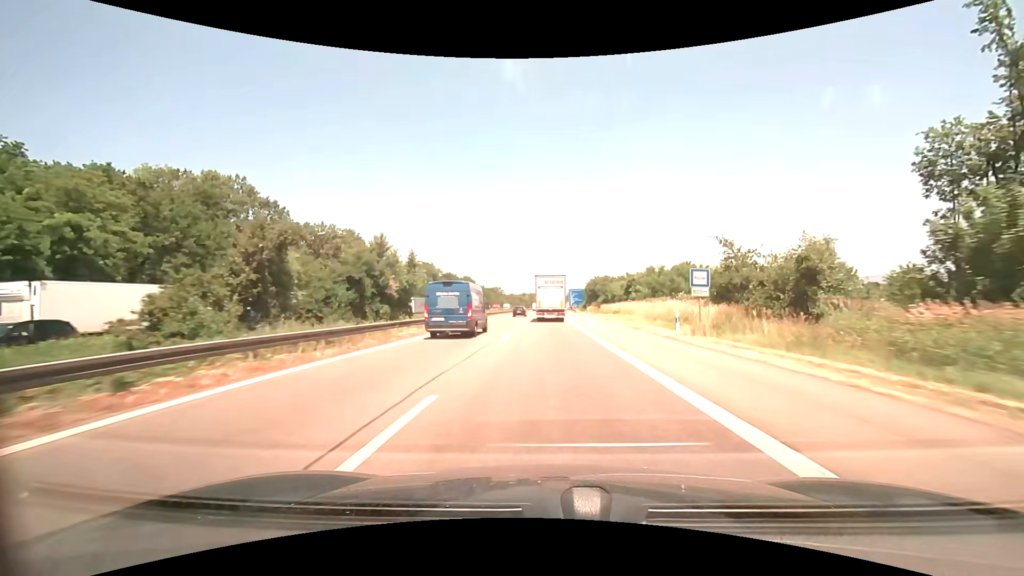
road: motorway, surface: asphalt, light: Day
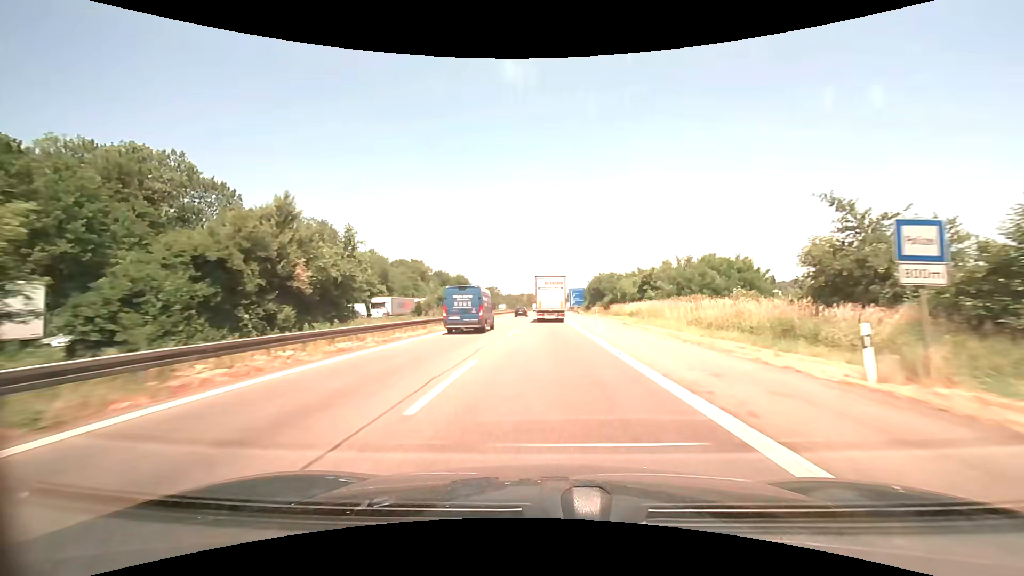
(0.0, +13.3) m; 0°
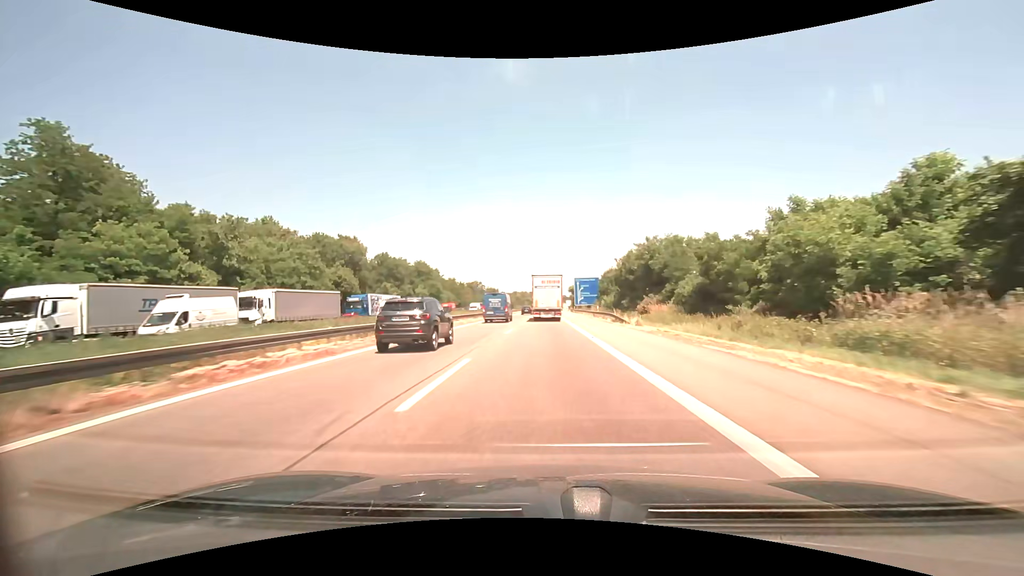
(+0.5, +54.0) m; +1°
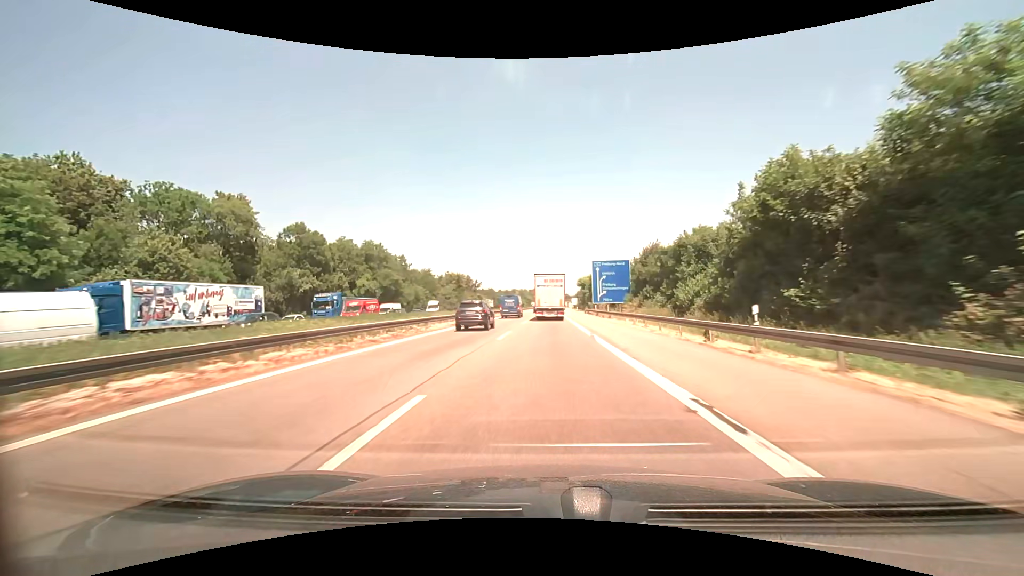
(-0.1, +41.0) m; 0°
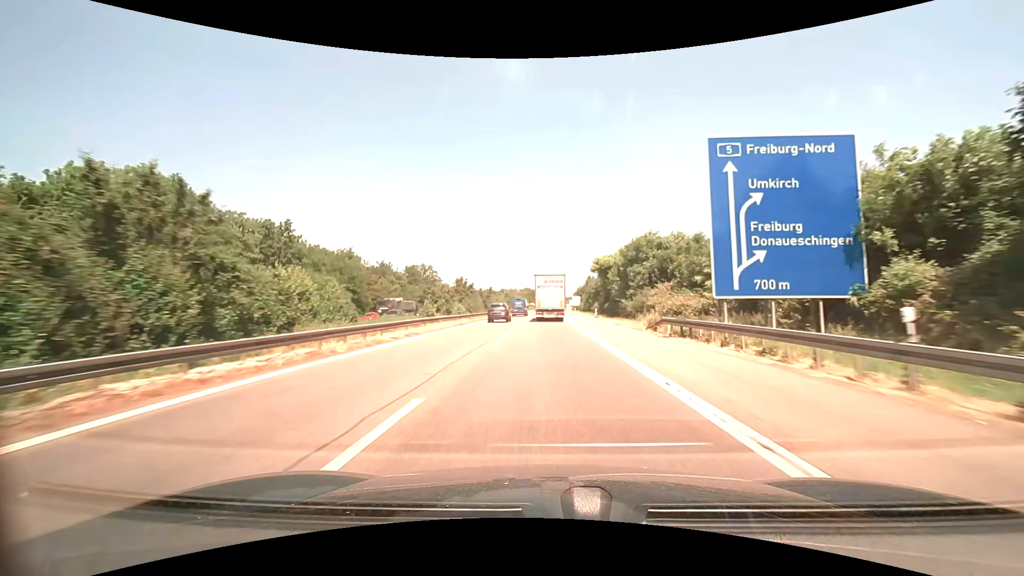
(+0.2, +54.1) m; +1°
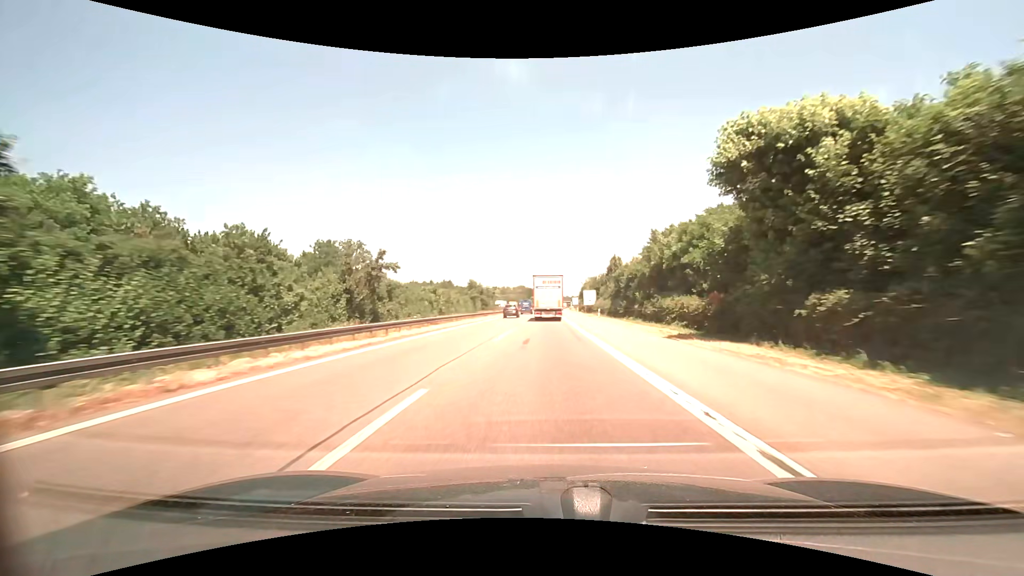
(+0.1, +52.9) m; 0°
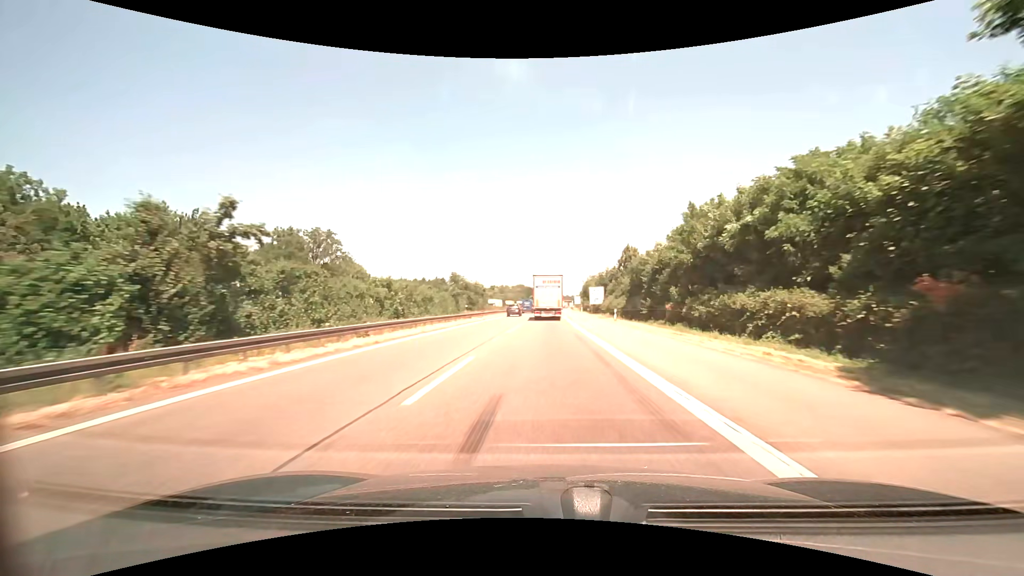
(0.0, +13.0) m; 0°
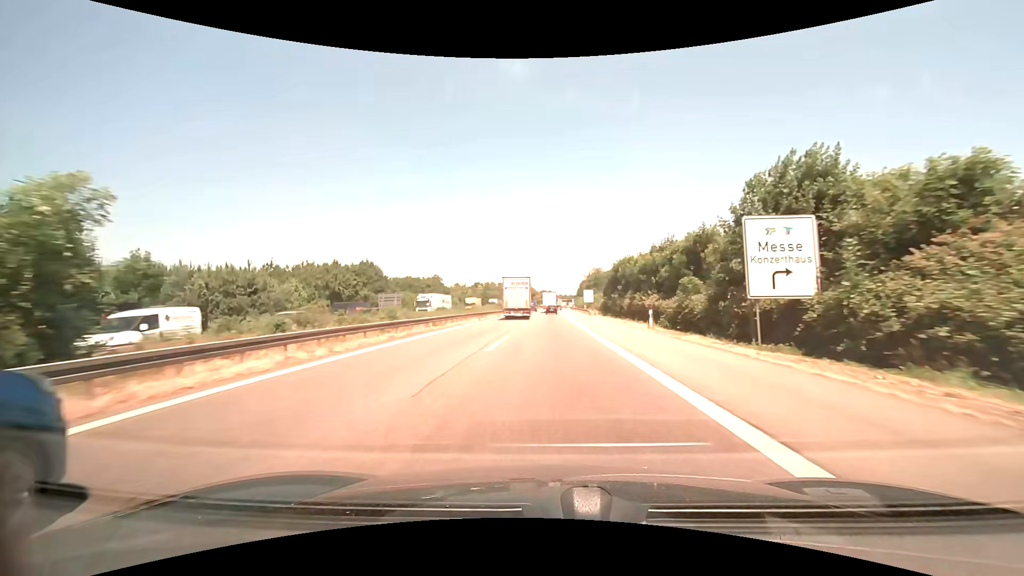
(+0.4, +64.4) m; +1°
(0, +10) (0, +20) (0, +30) (0, +40) (0, +50) (0, +60) (0, +70) (+1, +80) (+1, +90) (+1, +100) m
